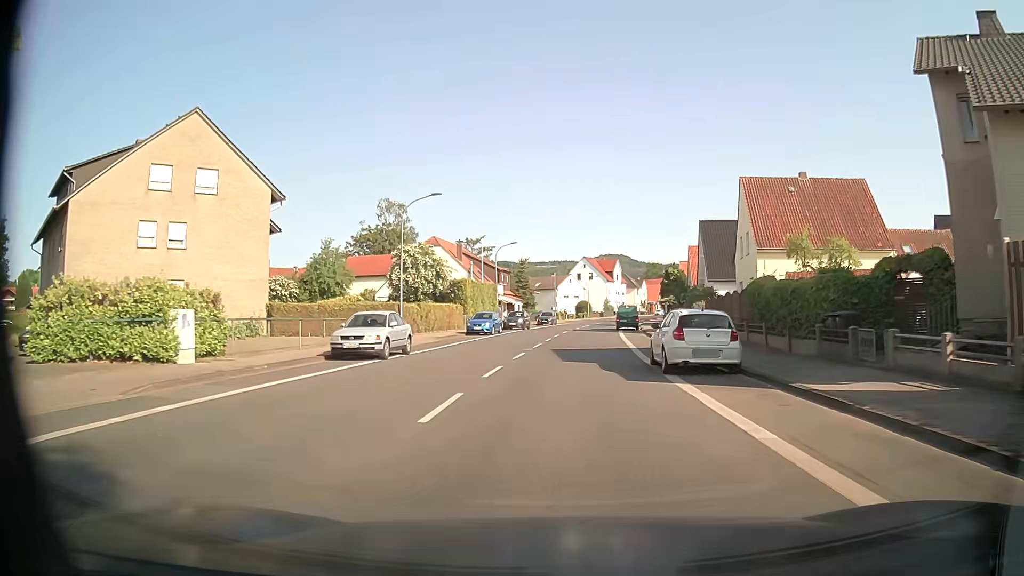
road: tertiary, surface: asphalt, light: Day
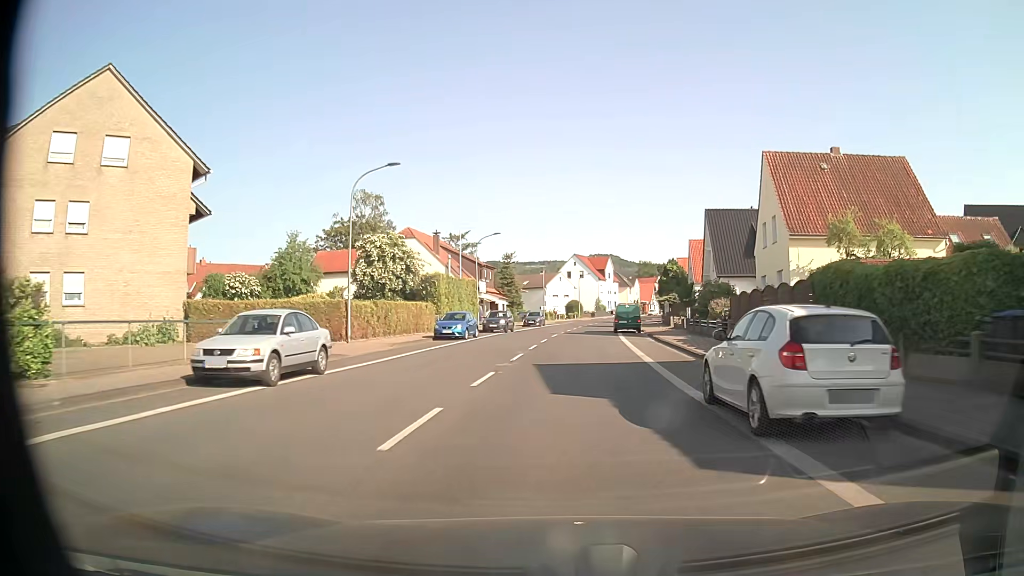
(0.0, +7.7) m; +1°
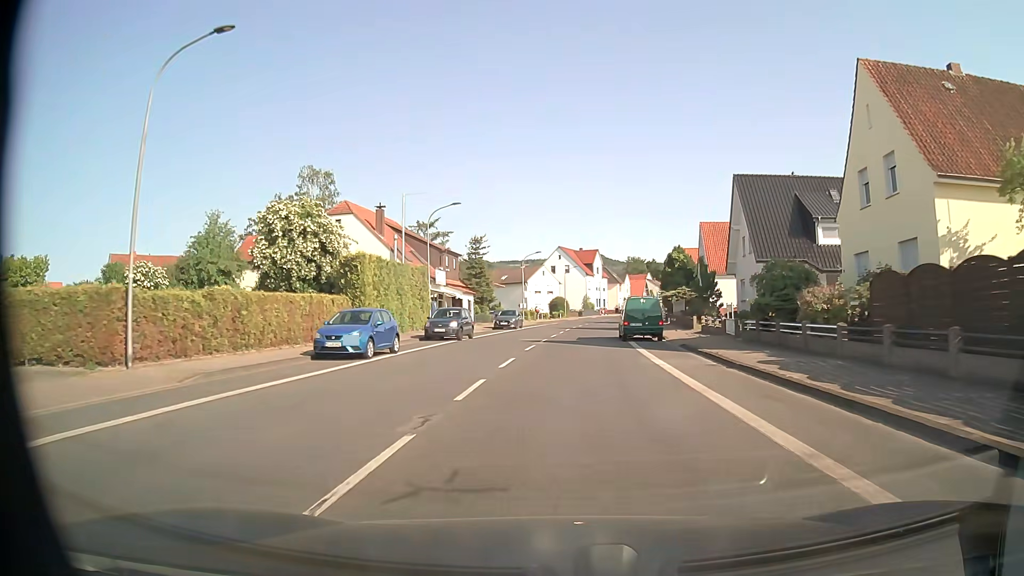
(+0.2, +15.4) m; +2°
(0, +10) (0, +20) (+1, +30) (+1, +40) (+2, +50) (+4, +60) (+5, +70) (+6, +80) (+8, +90) (+10, +99) m
